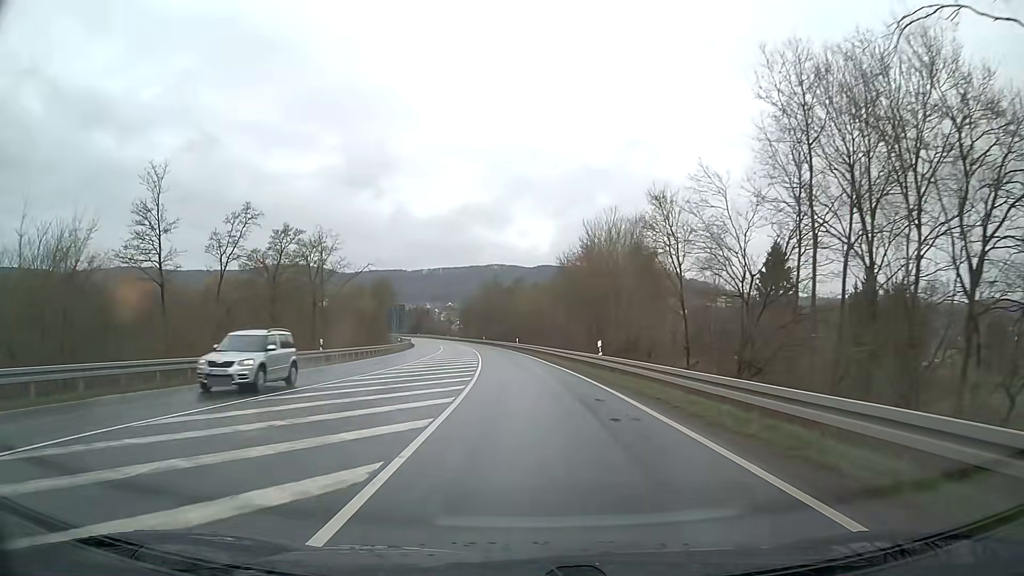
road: primary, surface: asphalt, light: Day
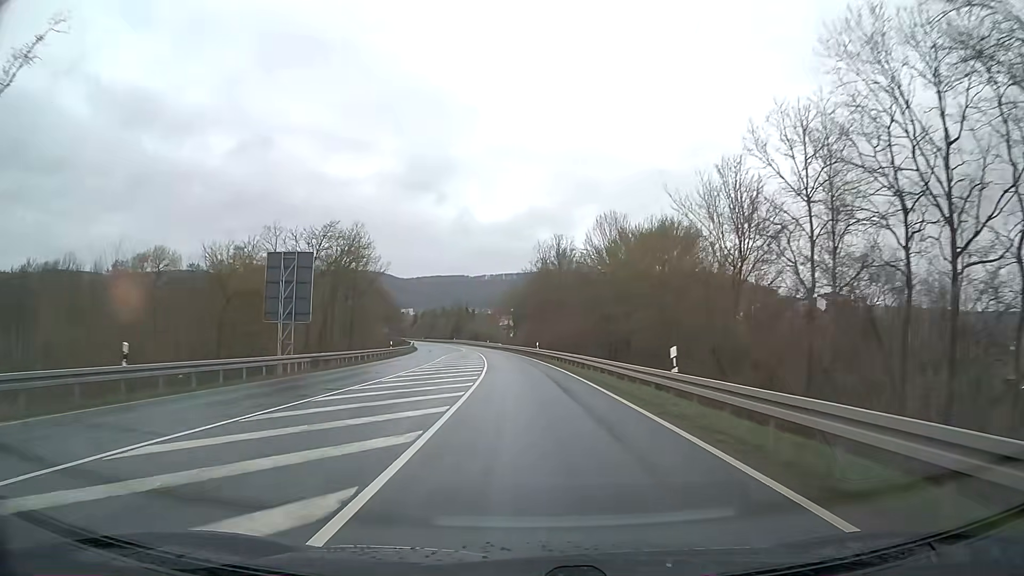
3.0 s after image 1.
(-3.0, +59.9) m; -6°
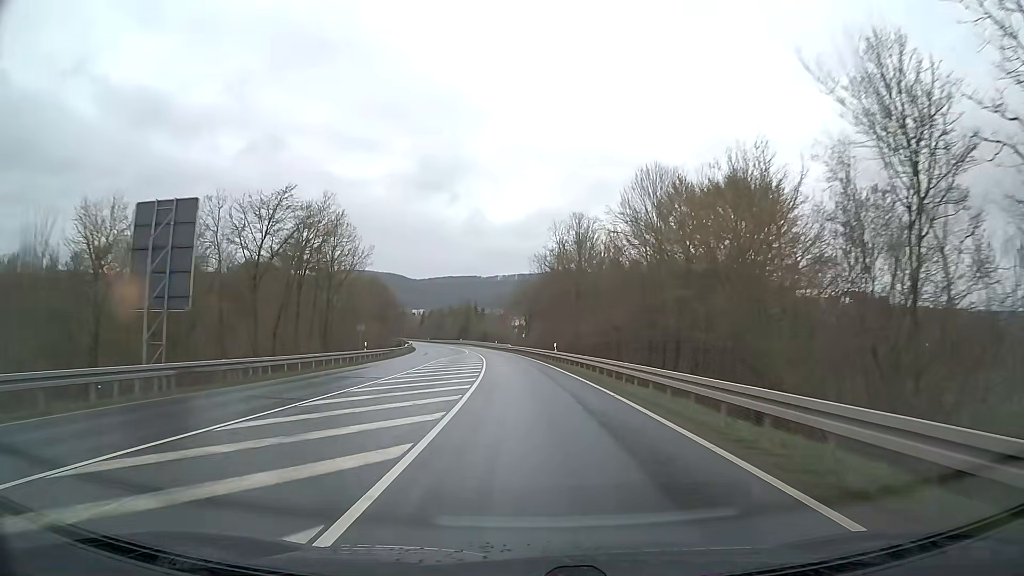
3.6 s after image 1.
(-0.1, +13.9) m; -1°
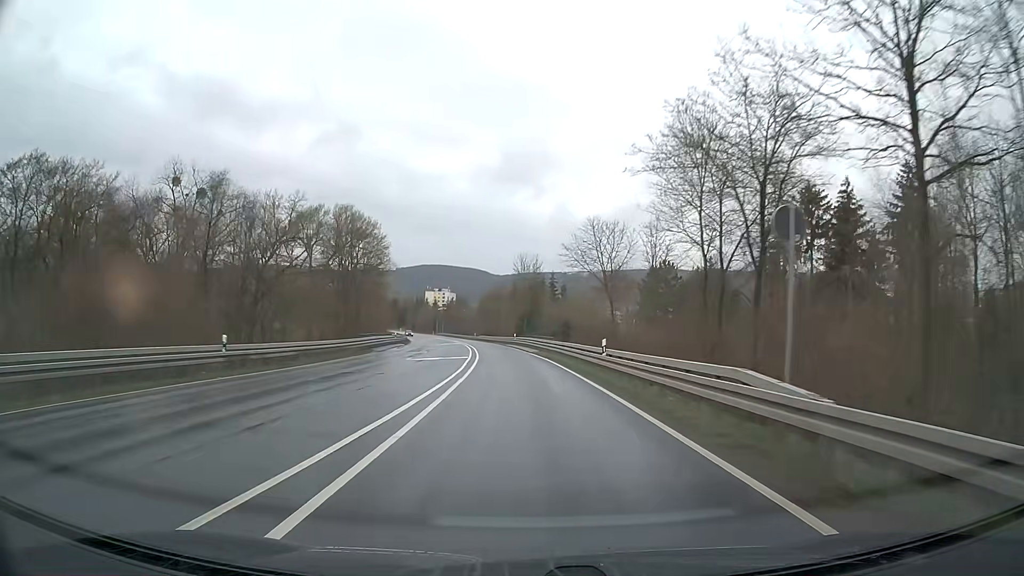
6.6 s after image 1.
(-4.6, +78.6) m; -7°
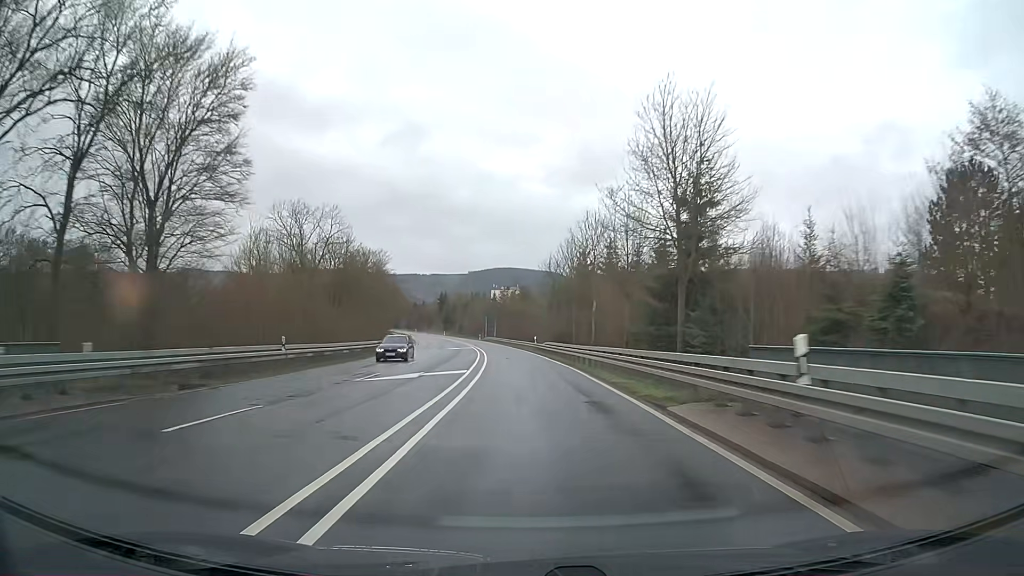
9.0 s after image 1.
(-3.7, +63.8) m; -6°
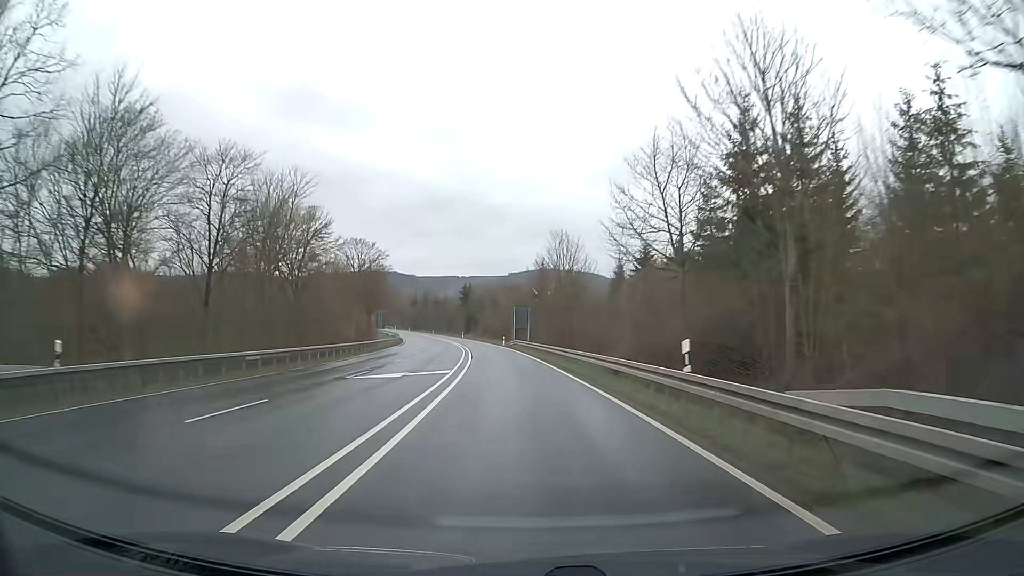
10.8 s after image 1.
(-1.4, +47.5) m; -3°
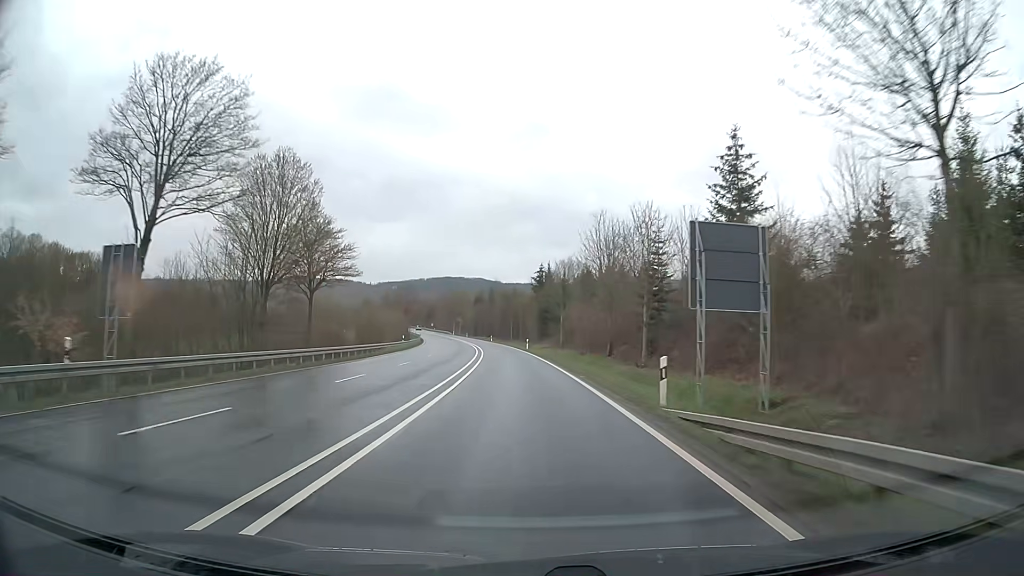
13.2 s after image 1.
(-3.7, +63.0) m; -7°
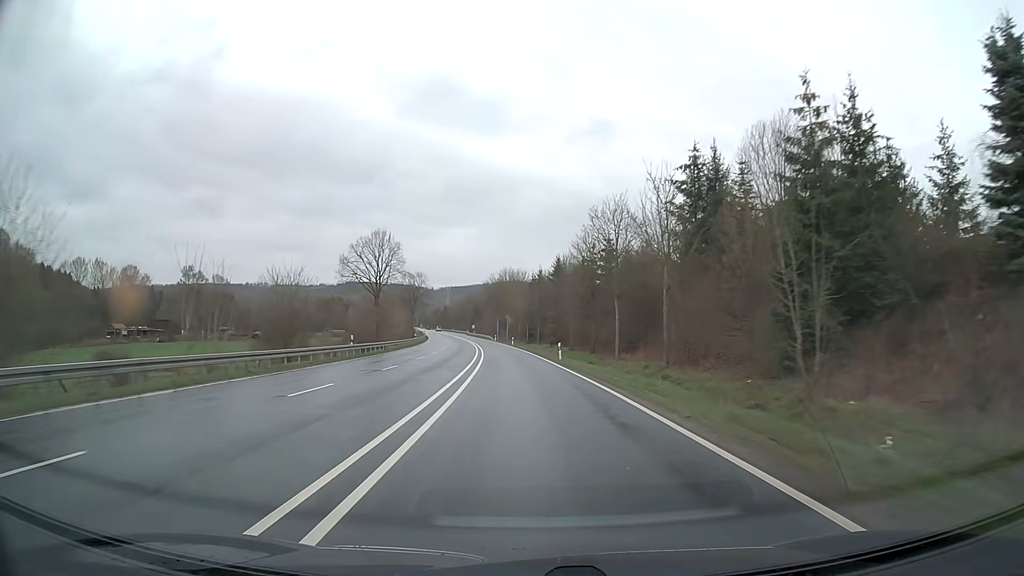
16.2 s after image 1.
(-4.2, +78.7) m; -5°
(0, +10) (0, +20) (0, +30) (-1, +40) (-2, +50) (-2, +60) (-3, +70) (-4, +80) (-5, +90) (-6, +100) m
